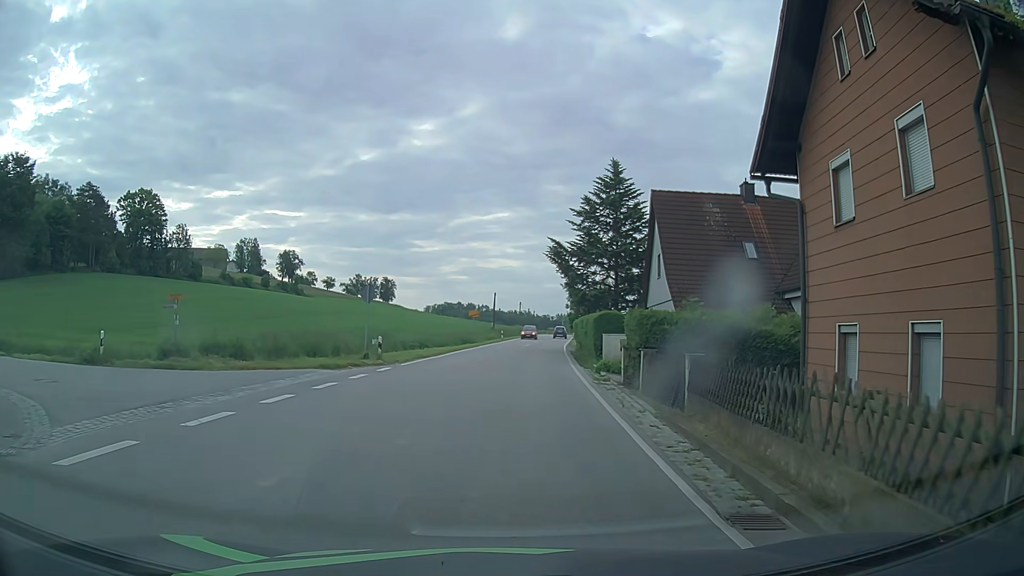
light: Day
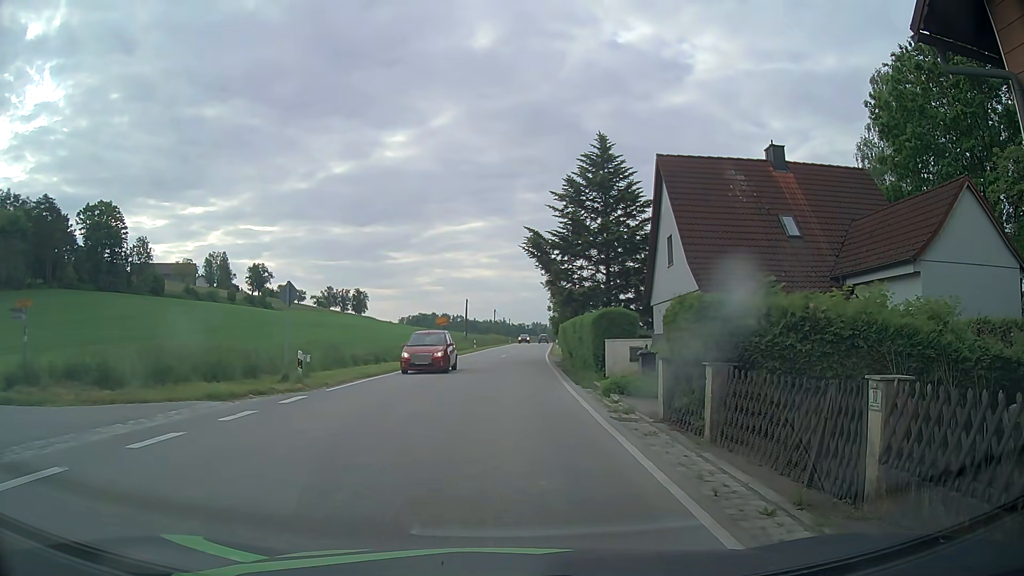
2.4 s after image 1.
(+0.2, +6.6) m; +4°
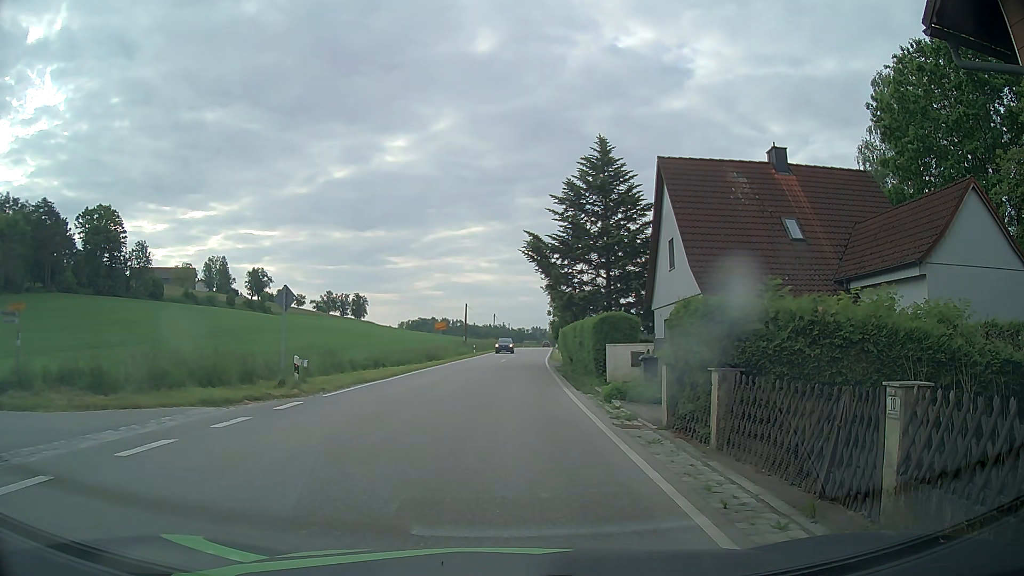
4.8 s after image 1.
(0.0, +0.3) m; 0°
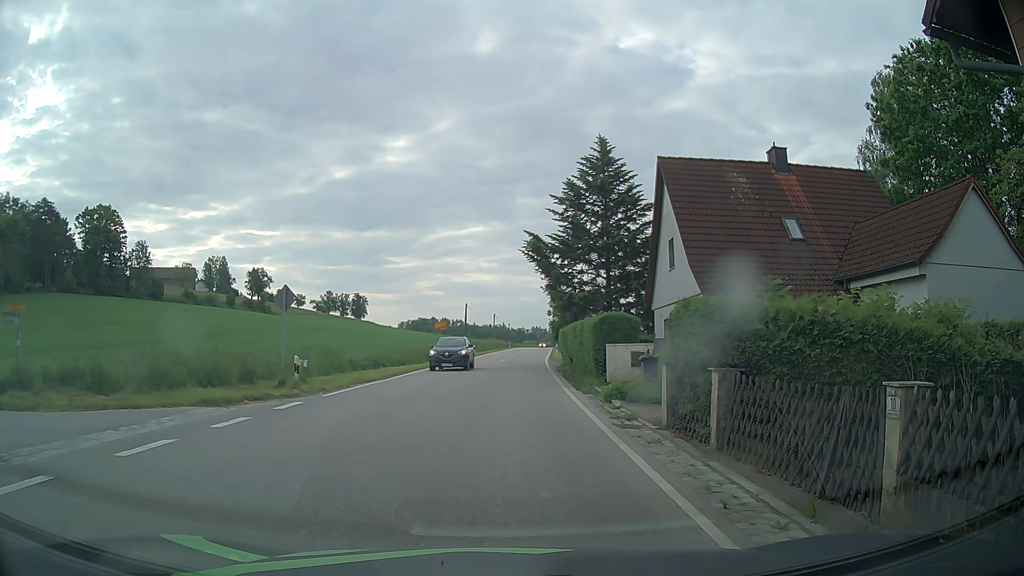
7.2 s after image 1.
(0.0, 0.0) m; 0°
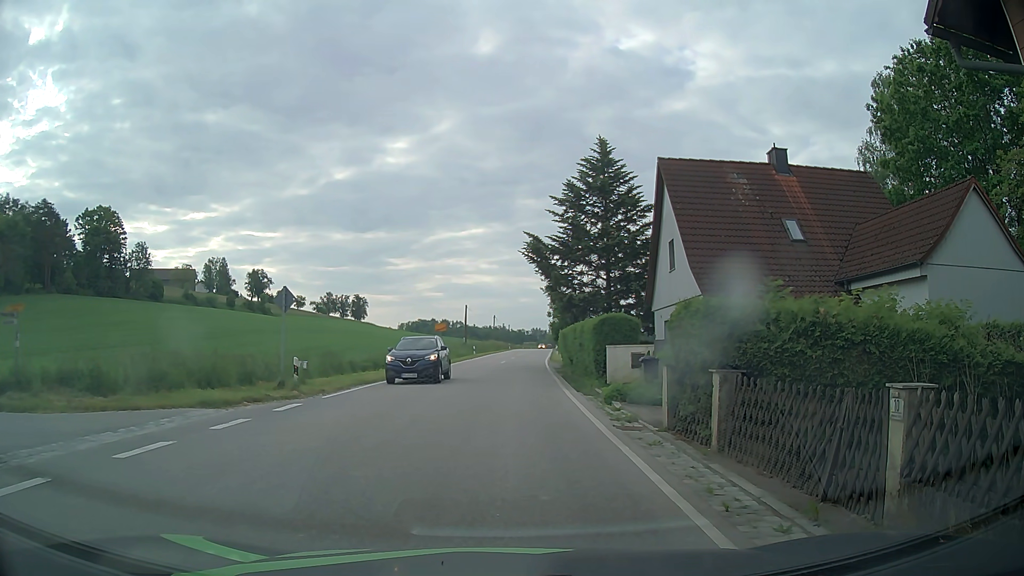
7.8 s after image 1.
(0.0, 0.0) m; 0°
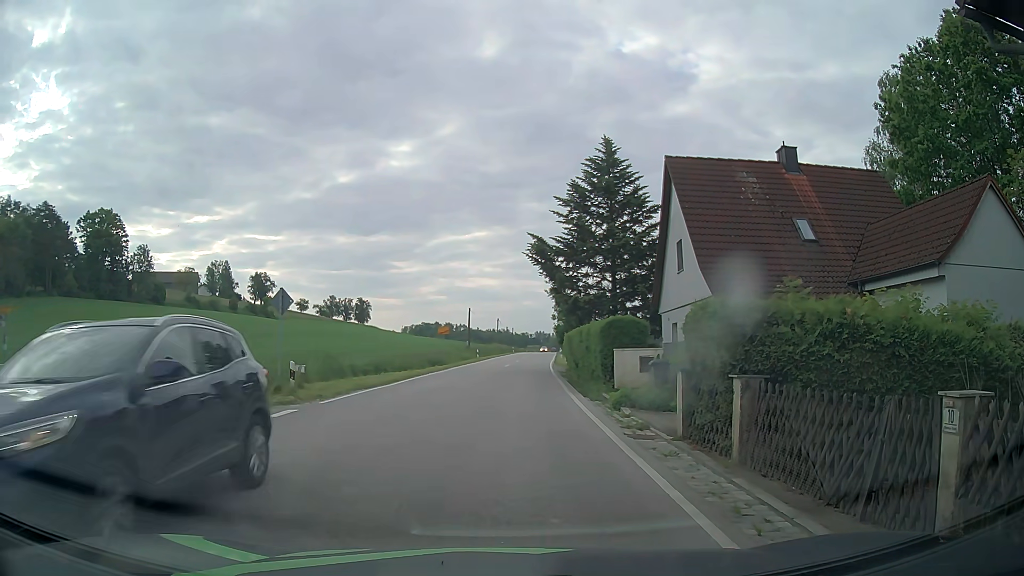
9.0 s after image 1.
(0.0, +0.7) m; 0°
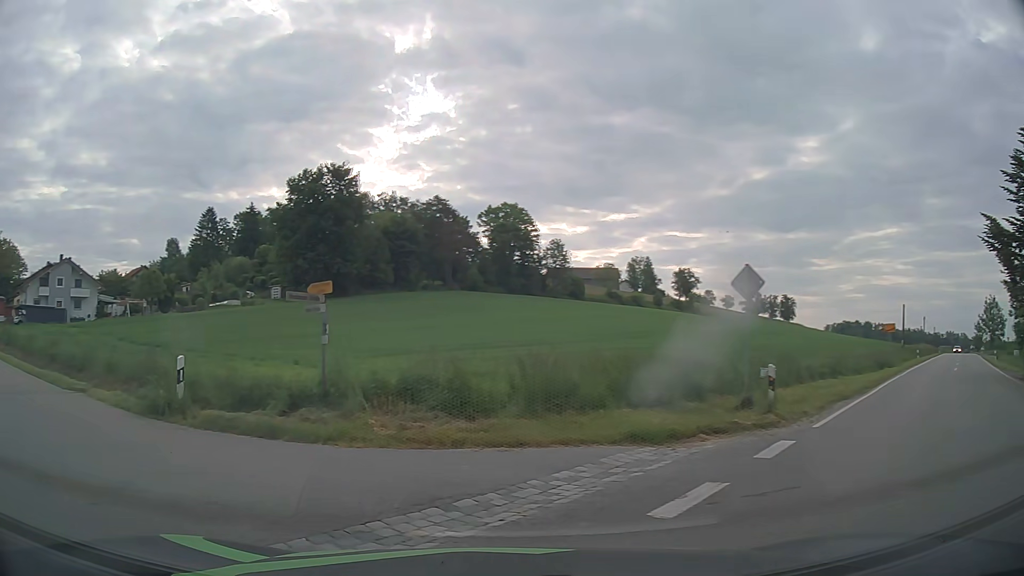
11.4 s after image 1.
(-1.7, +5.2) m; -38°
